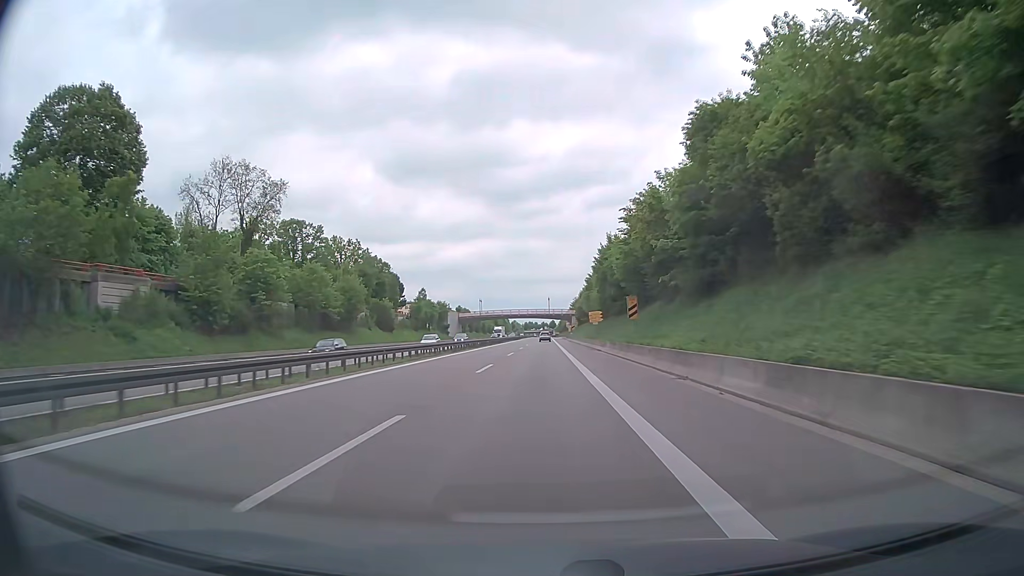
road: trunk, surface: asphalt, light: Day
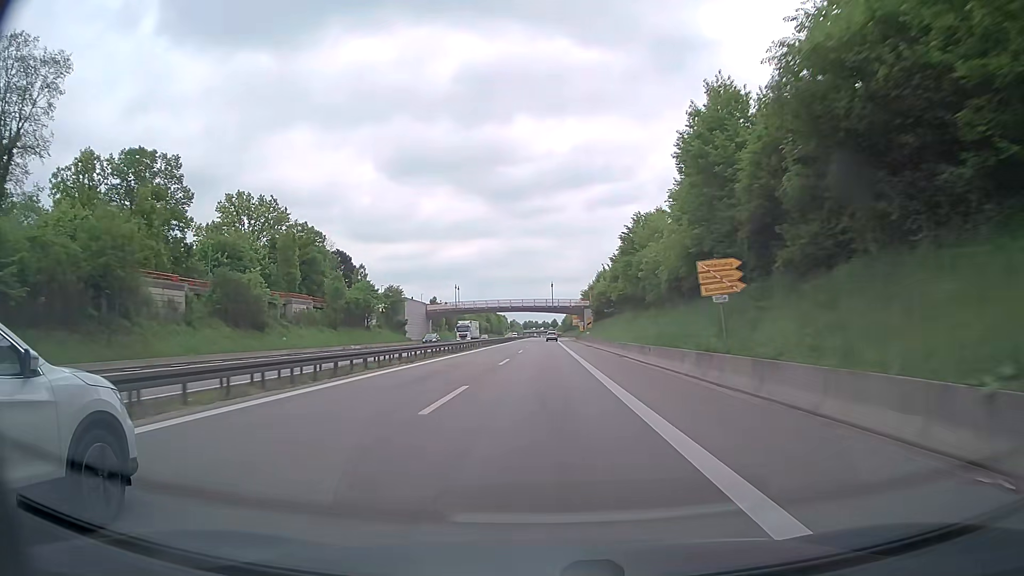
(-0.1, +48.0) m; 0°
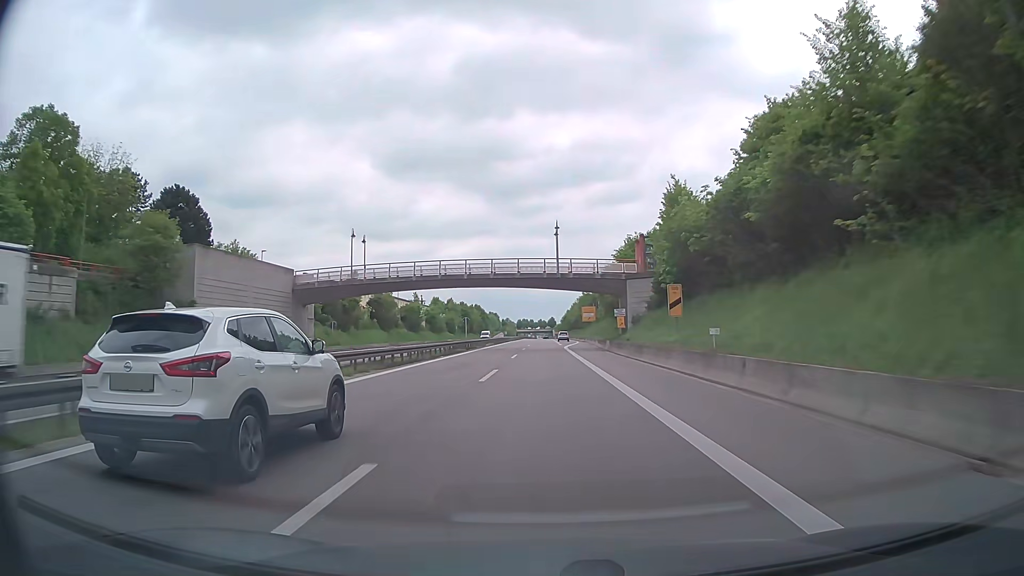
(+0.1, +64.5) m; 0°
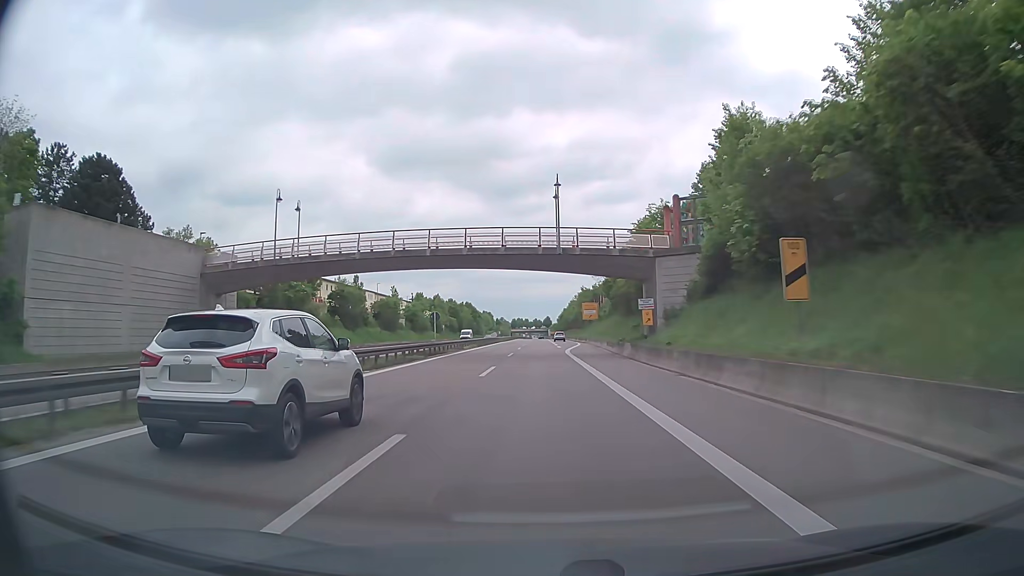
(+0.1, +16.1) m; 0°
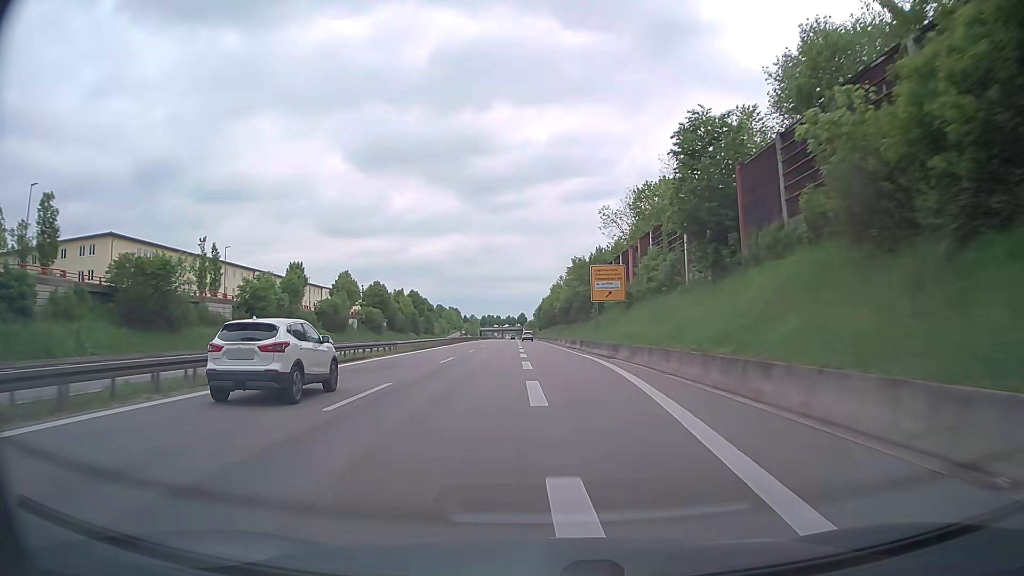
(+1.2, +63.6) m; +2°
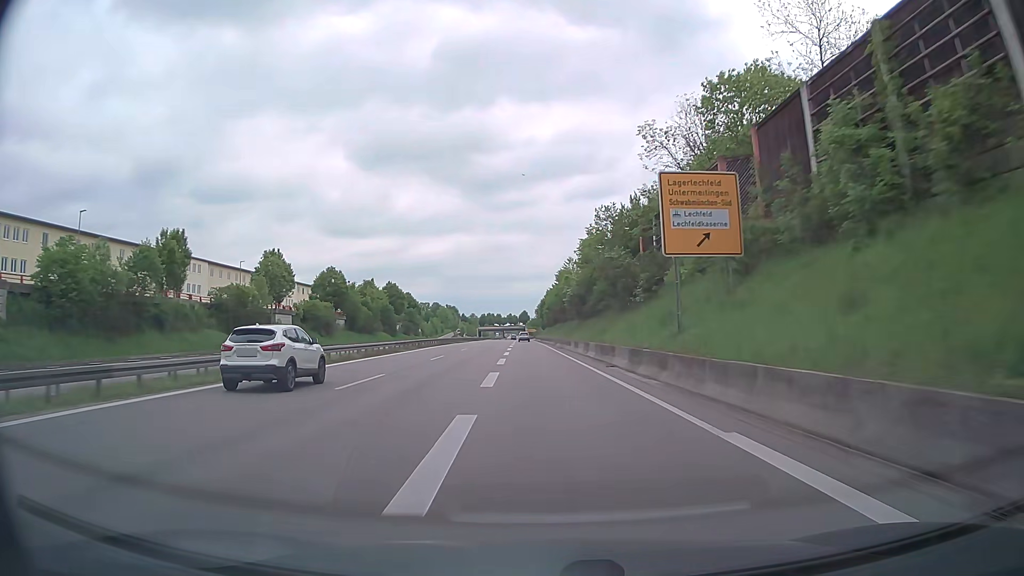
(0.0, +31.1) m; 0°
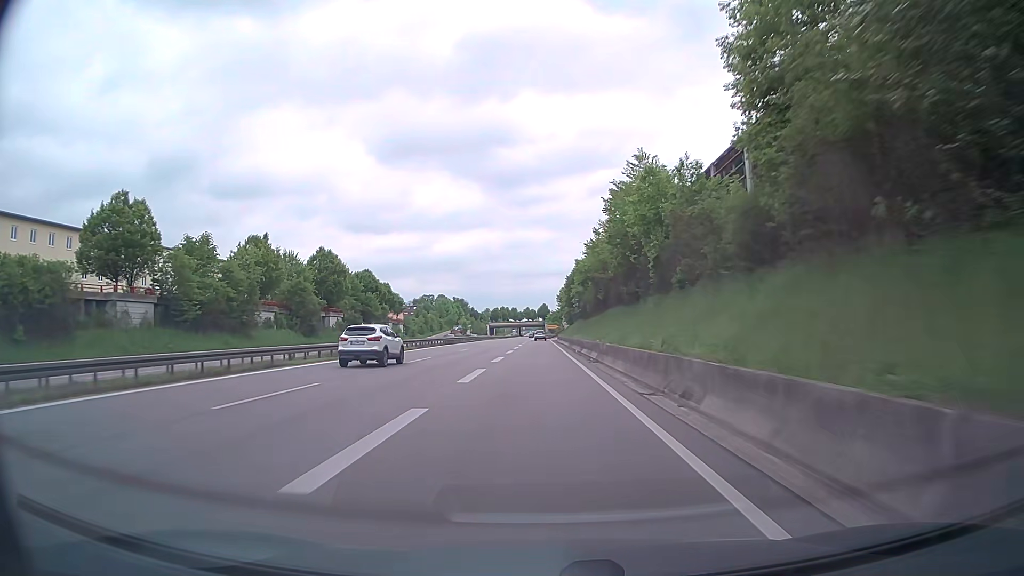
(-0.9, +59.4) m; -2°
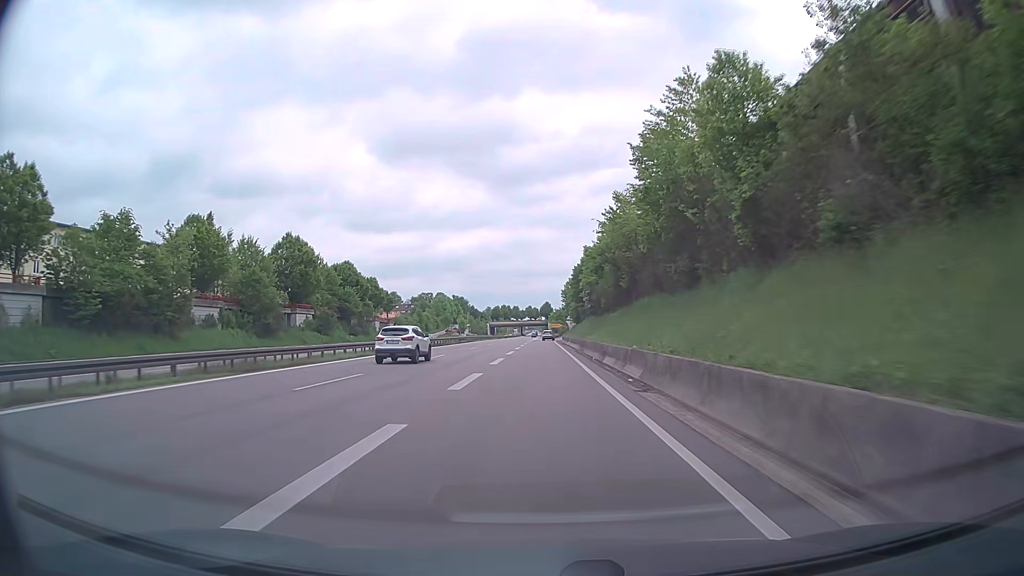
(-0.1, +13.9) m; 0°
(0, +10) (0, +20) (0, +30) (0, +40) (0, +50) (0, +60) (0, +70) (0, +80) (0, +90) (0, +100) m
